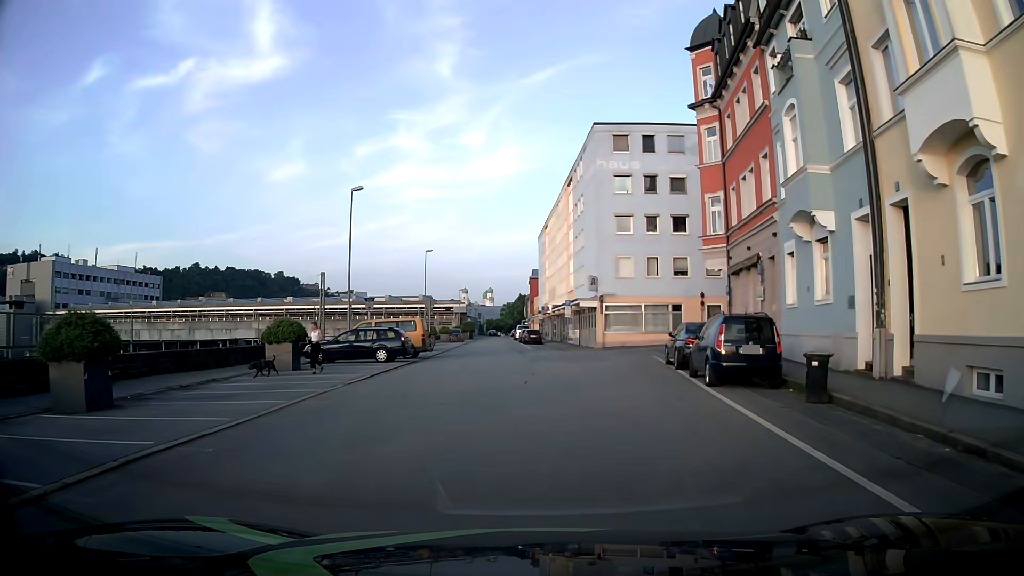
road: residential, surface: asphalt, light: Day
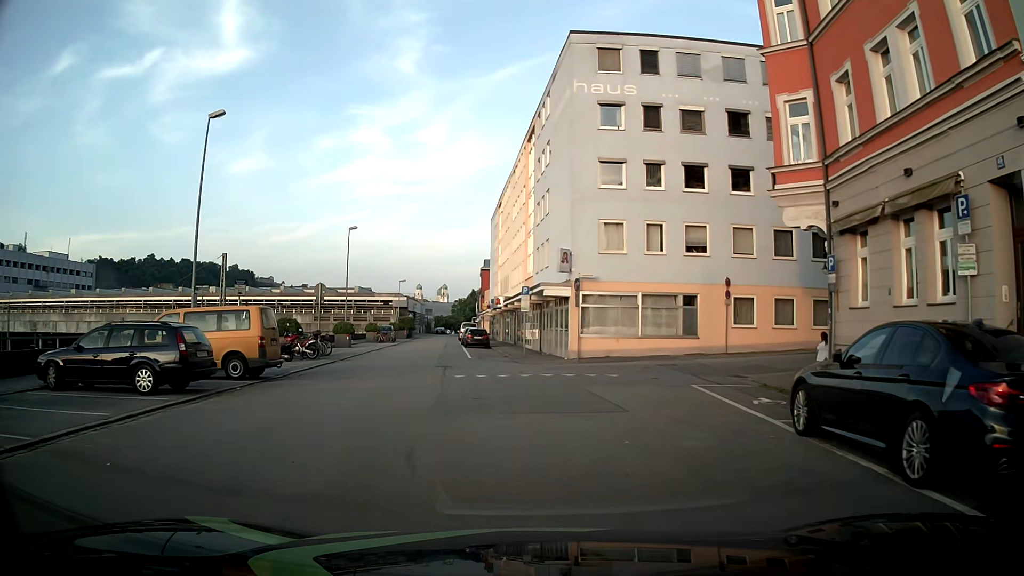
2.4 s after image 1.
(+0.4, +15.1) m; +4°
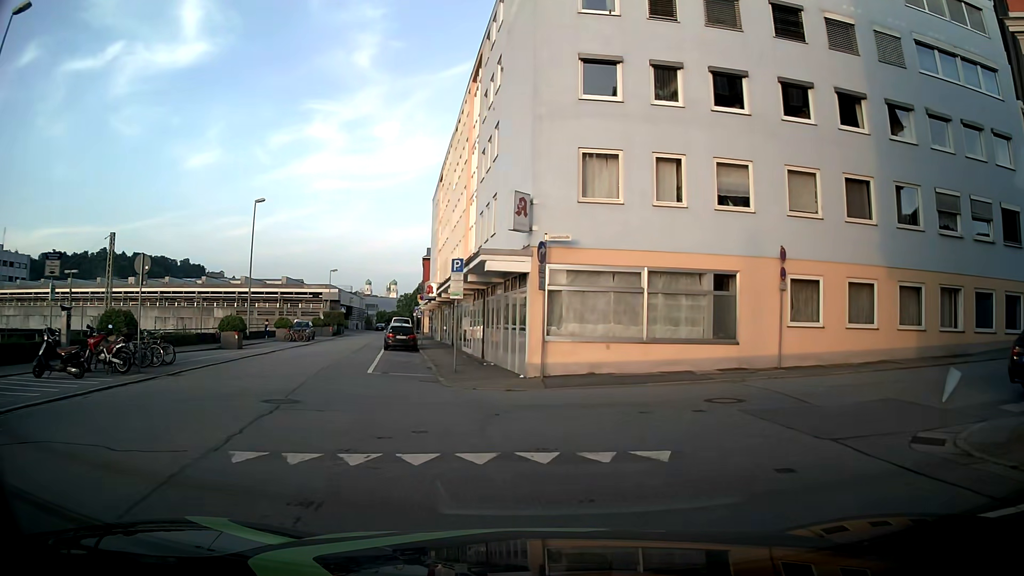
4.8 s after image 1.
(+0.3, +11.6) m; +4°
